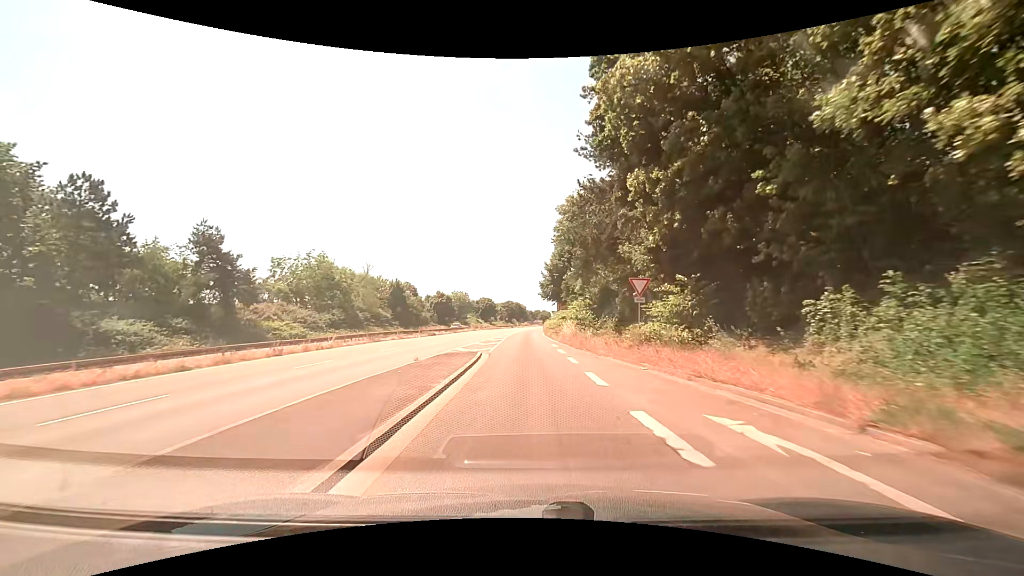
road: trunk_link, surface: asphalt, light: Day
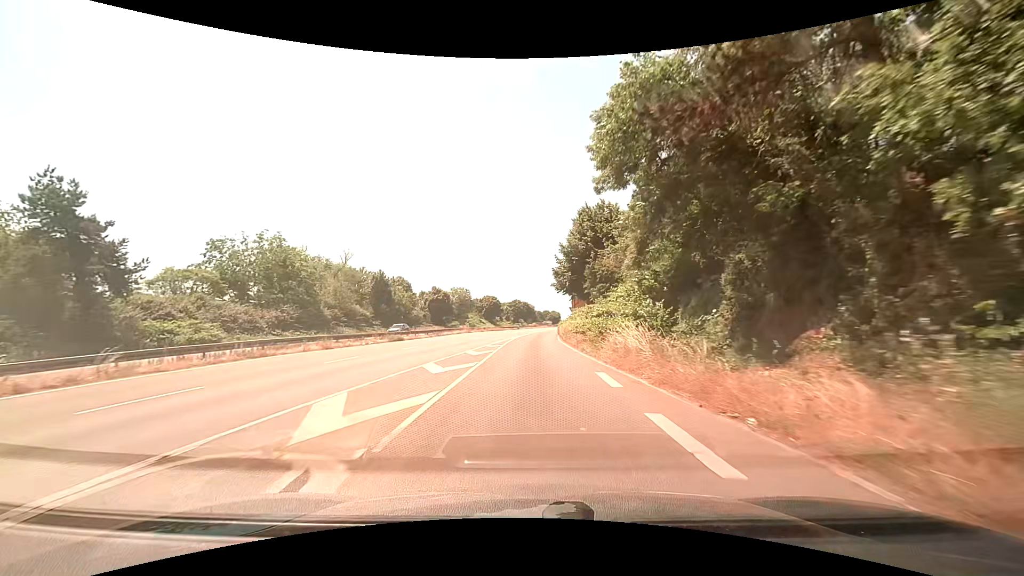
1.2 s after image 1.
(-0.3, +18.5) m; -2°
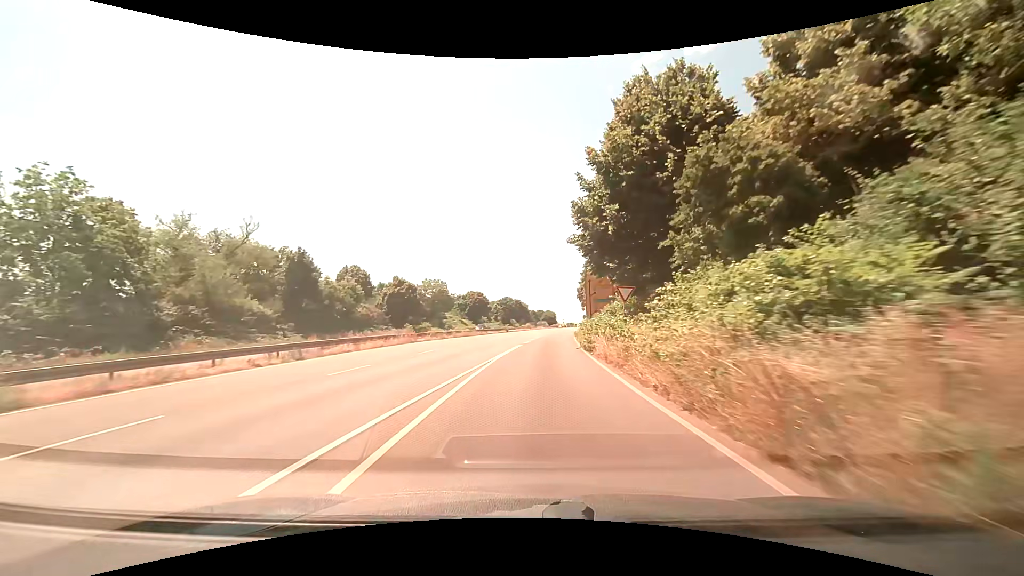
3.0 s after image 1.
(+0.4, +30.3) m; +1°
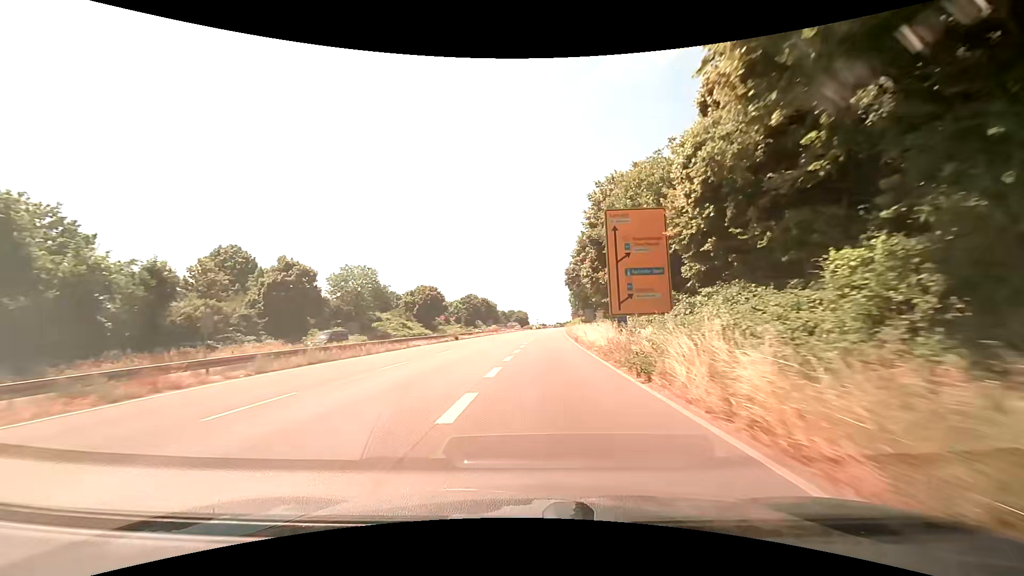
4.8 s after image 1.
(+0.8, +33.0) m; +3°
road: trunk
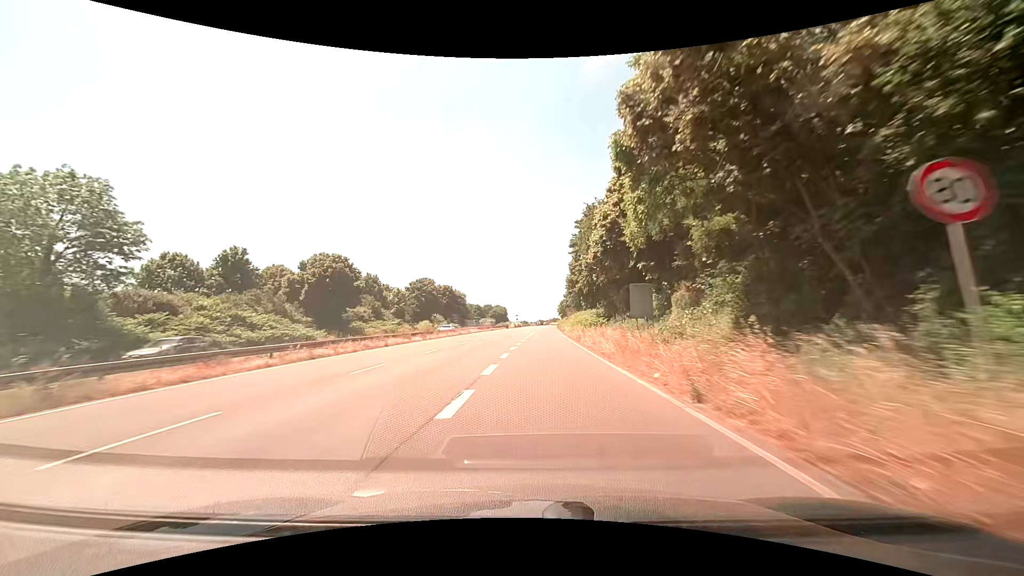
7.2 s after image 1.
(+1.5, +47.8) m; +2°
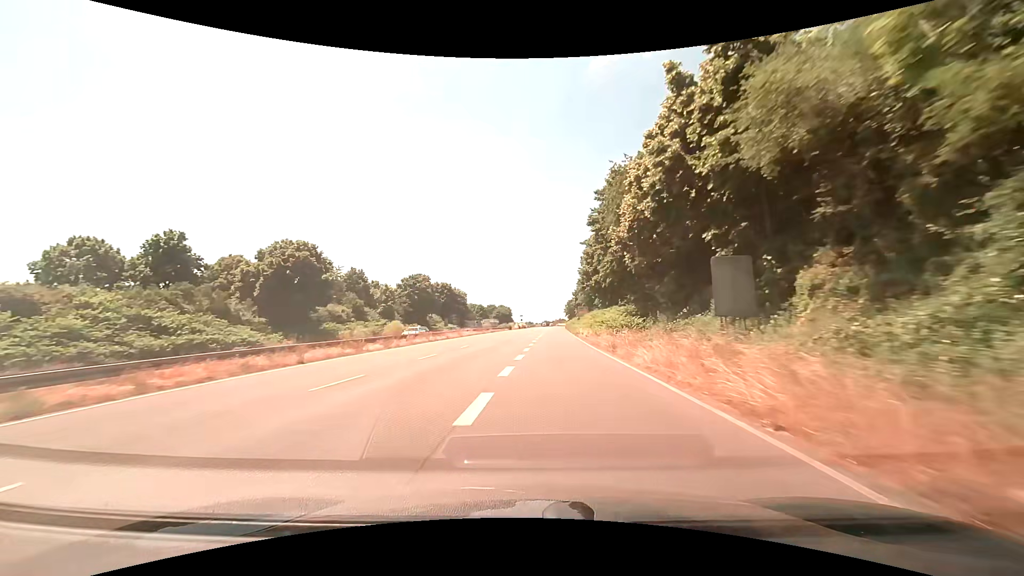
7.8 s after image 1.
(-0.1, +12.6) m; 0°
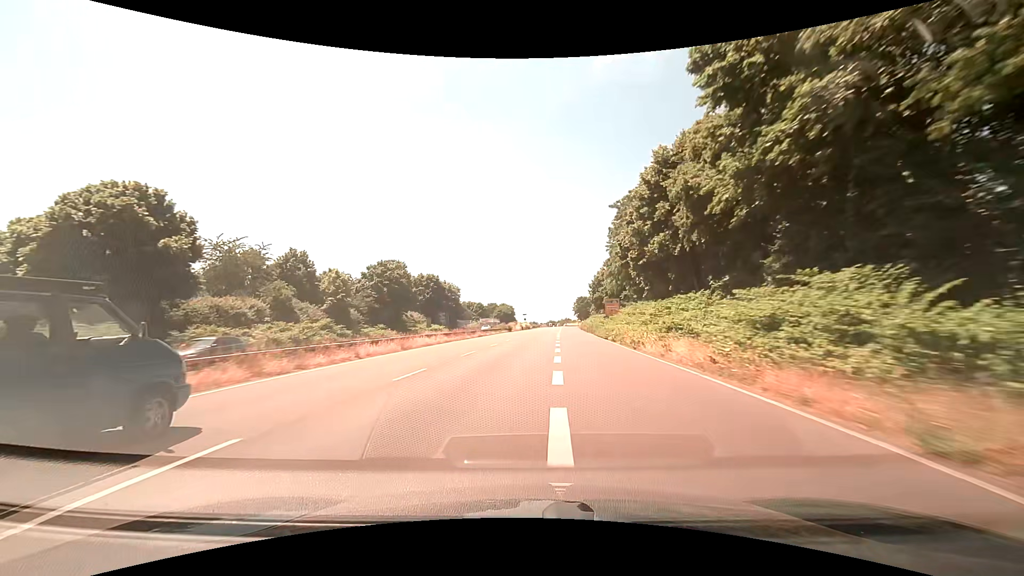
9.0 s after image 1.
(-0.2, +25.8) m; -1°
(0, +10) (0, +20) (0, +30) (0, +40) (+1, +50) (+1, +60) (+2, +70) (+3, +80) (+3, +90) (+4, +100) m
